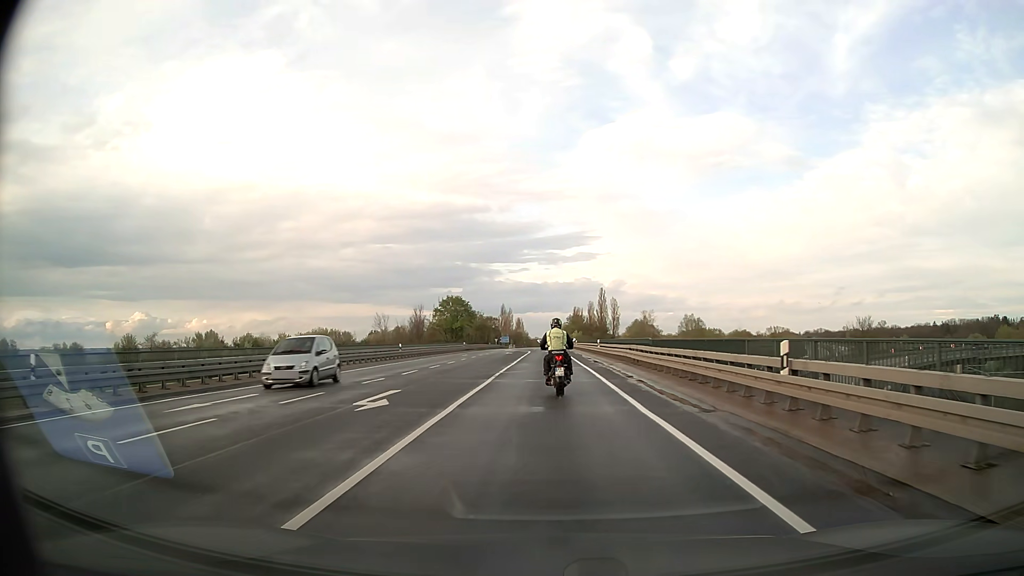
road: secondary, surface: asphalt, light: Day
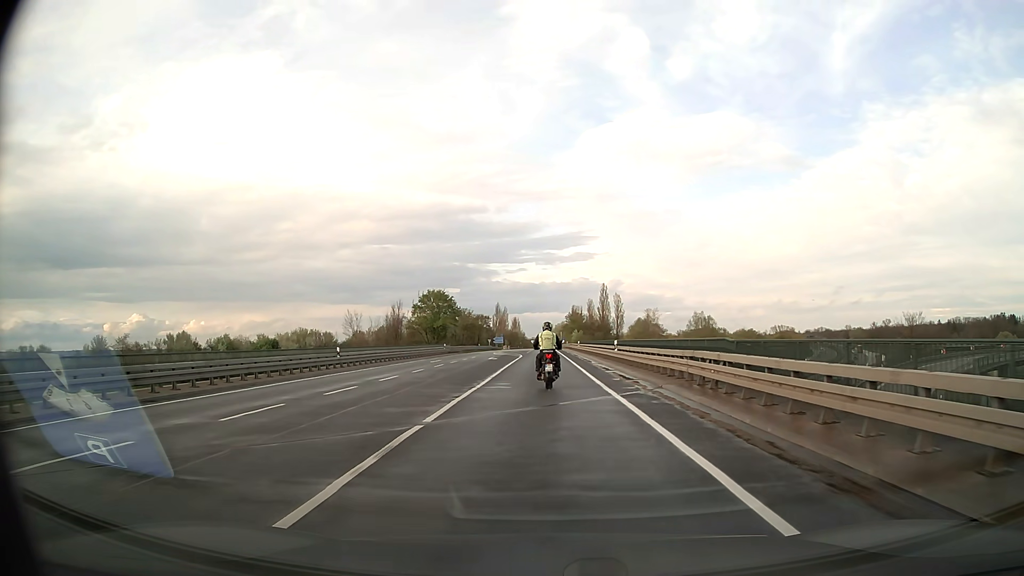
(+0.1, +15.4) m; 0°
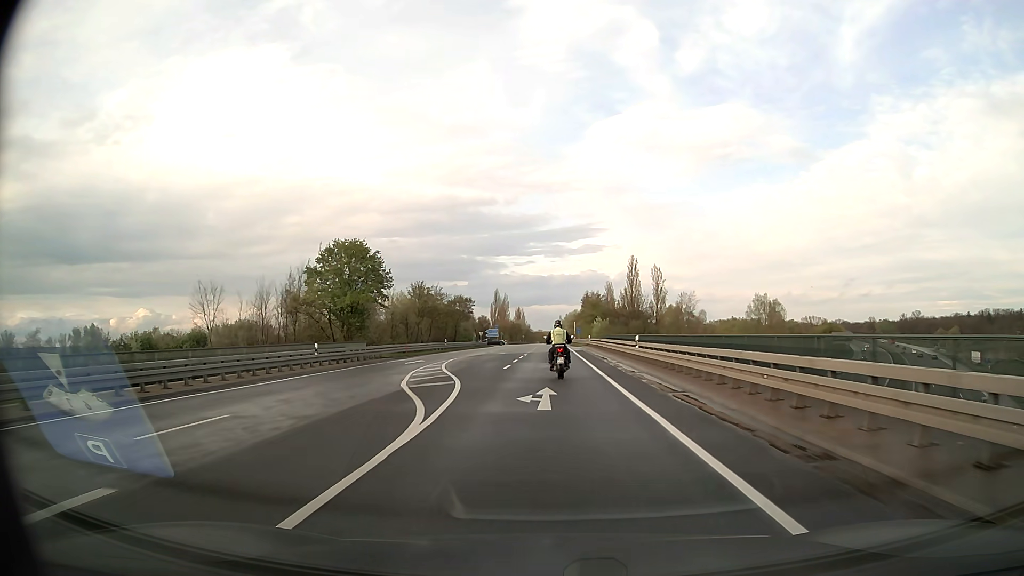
(-0.4, +46.0) m; -1°
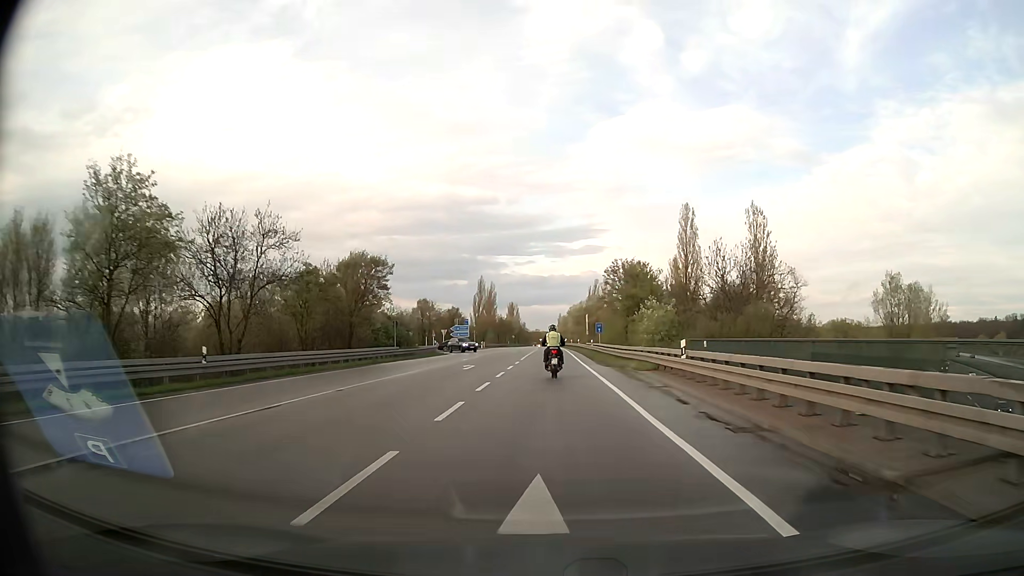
(+0.2, +51.7) m; 0°
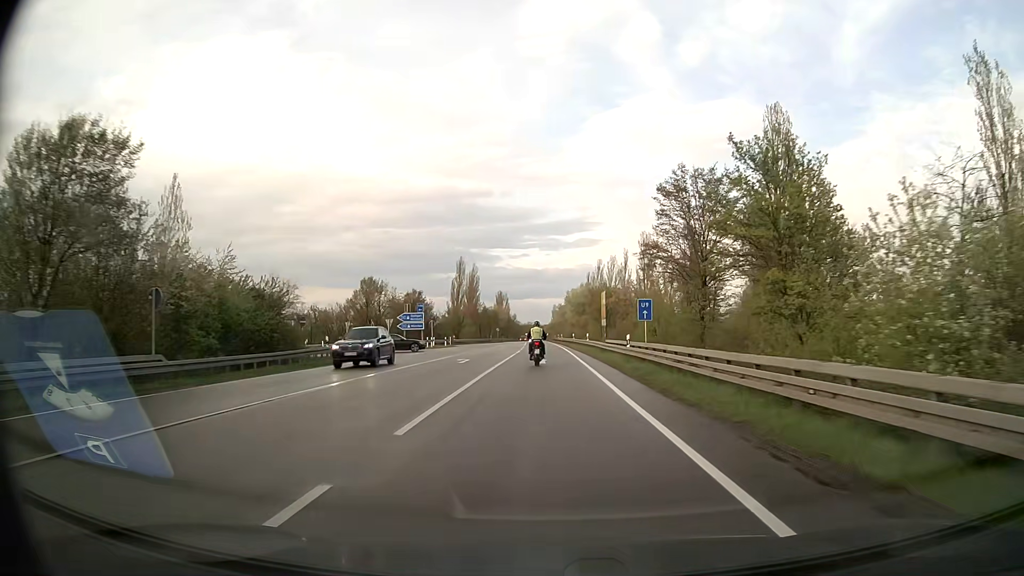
(+0.3, +32.5) m; +1°
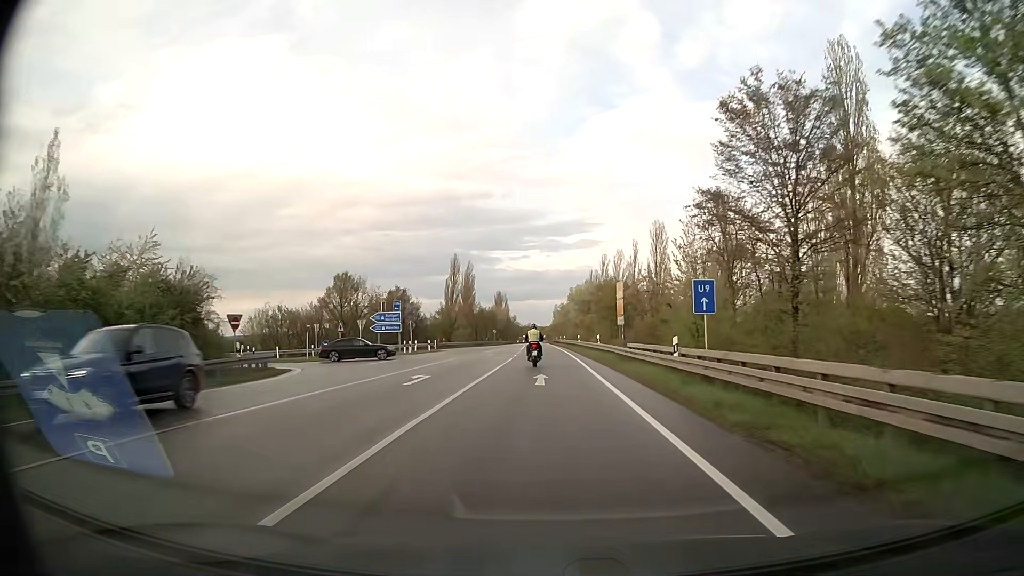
(0.0, +11.2) m; 0°
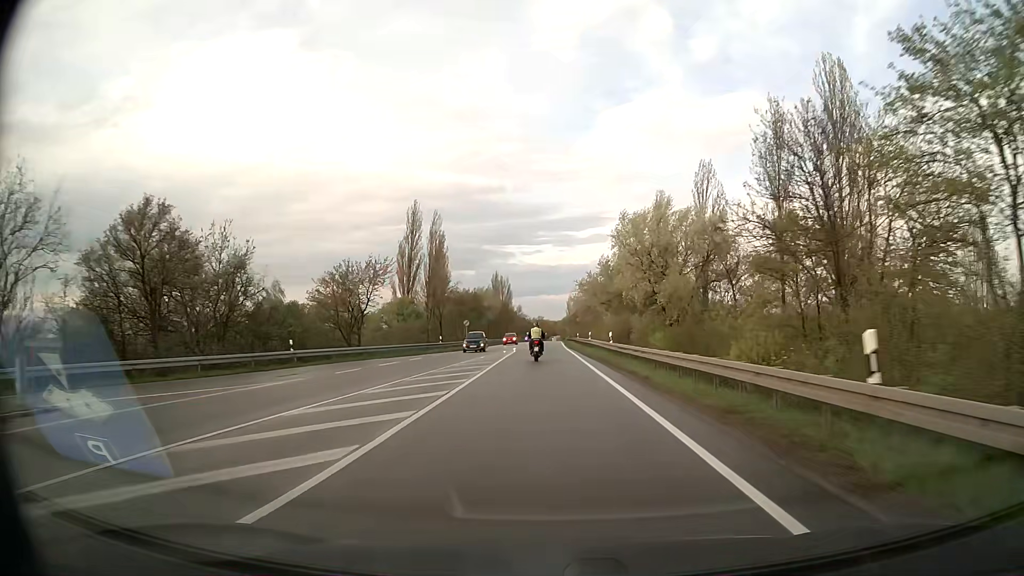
(-0.4, +57.8) m; -1°
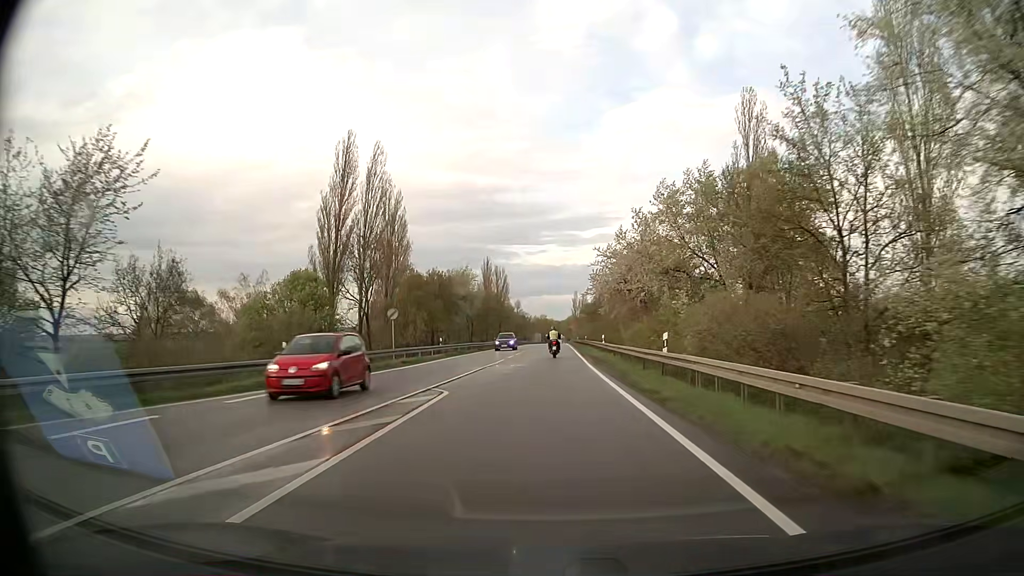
(-0.2, +35.0) m; 0°
(0, +10) (0, +20) (0, +30) (0, +40) (0, +50) (0, +60) (0, +70) (0, +80) (0, +90) (+1, +100) m
